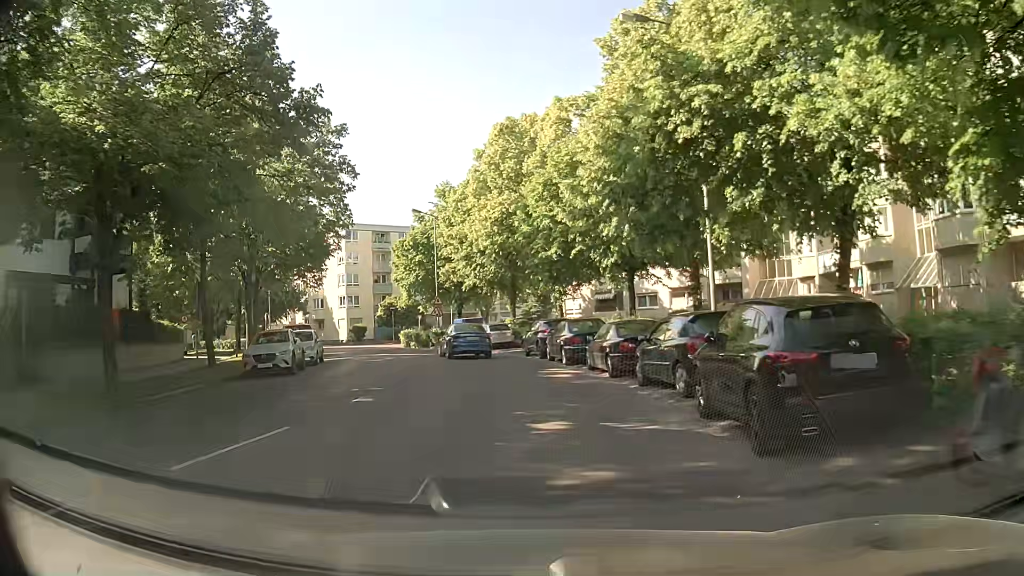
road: residential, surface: asphalt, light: Day
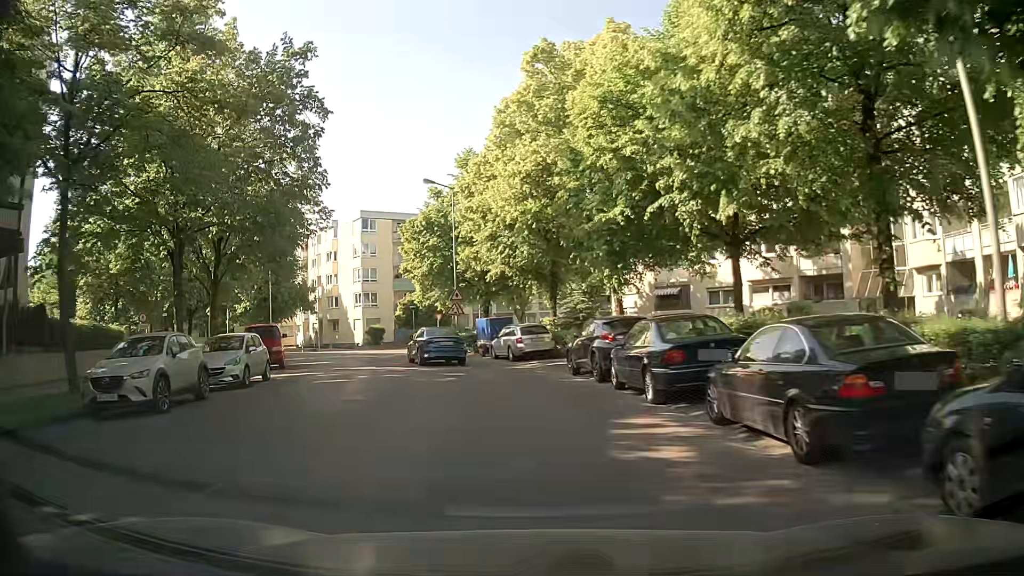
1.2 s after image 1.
(-0.1, +10.4) m; -3°
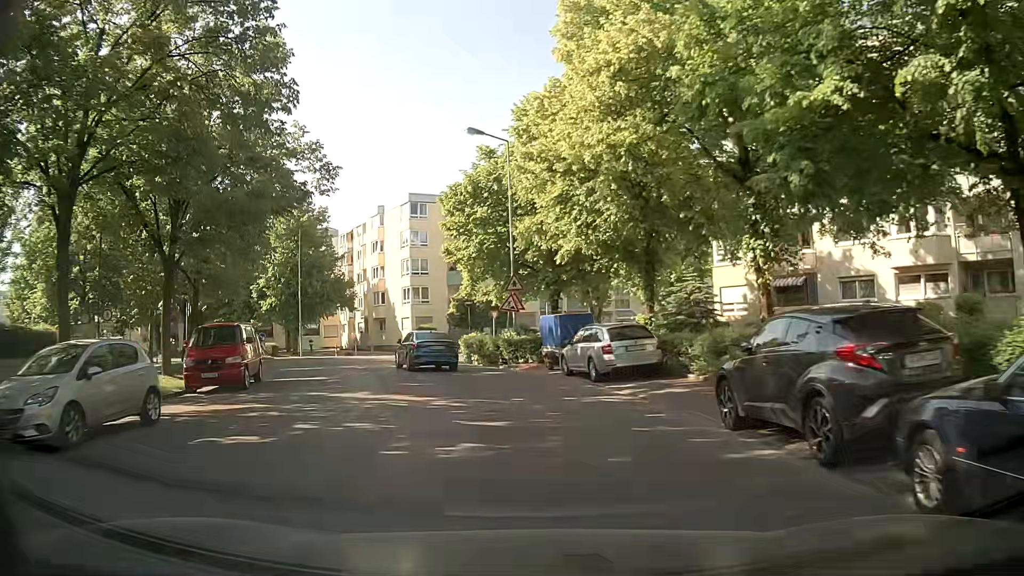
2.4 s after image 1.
(-0.3, +10.0) m; -6°
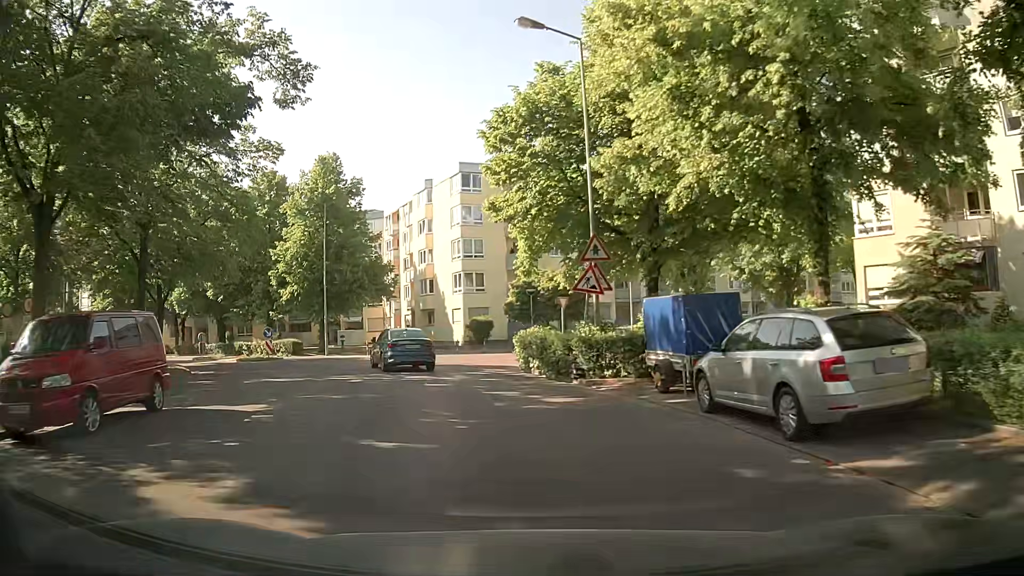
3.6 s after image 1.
(-0.4, +9.9) m; -5°
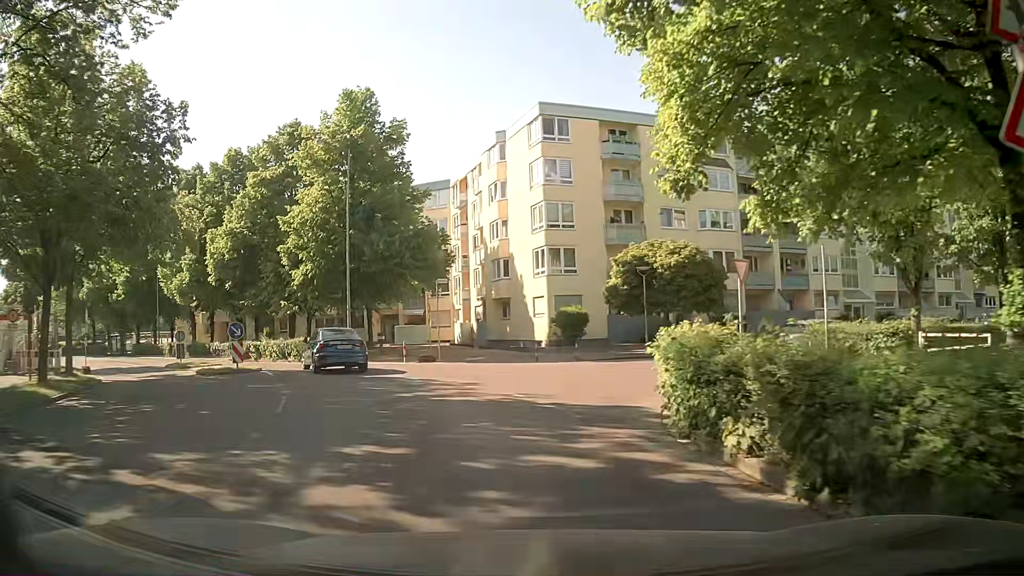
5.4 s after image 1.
(-0.7, +13.8) m; -8°
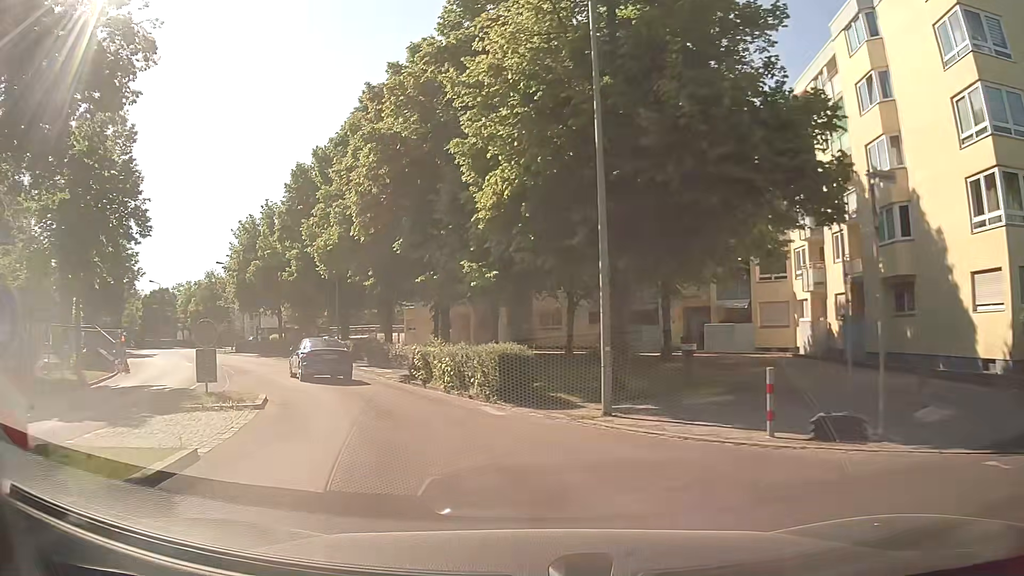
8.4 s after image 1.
(-3.9, +20.3) m; -25°
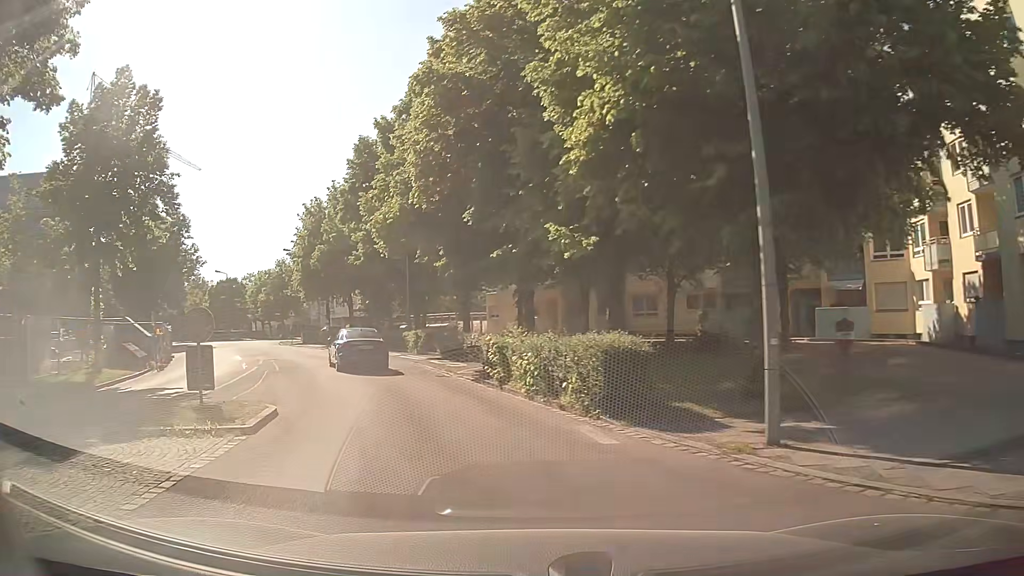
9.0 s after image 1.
(-0.2, +4.3) m; -7°
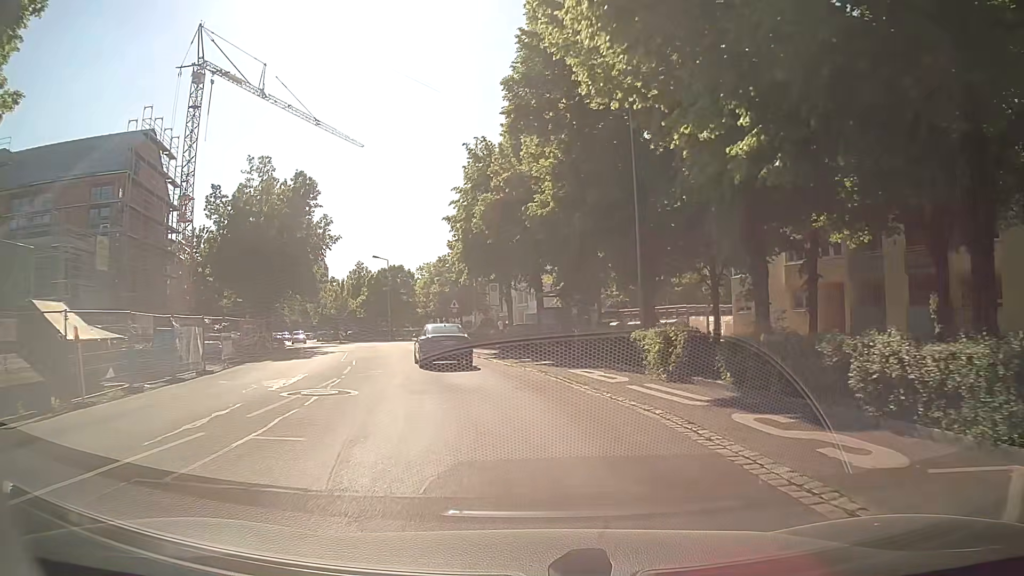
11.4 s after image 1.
(-3.8, +17.8) m; -18°
(0, +10) (-2, +20) (-4, +30) (-7, +39) (-9, +49) (-12, +58) (-16, +68) (-20, +77) (-25, +86) (-30, +94) m
